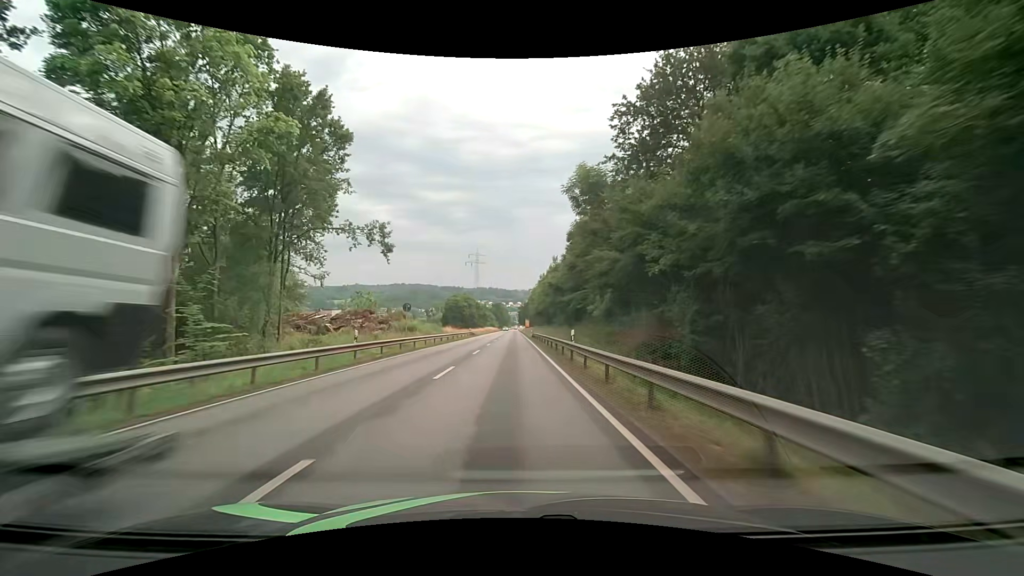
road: primary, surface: asphalt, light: Day
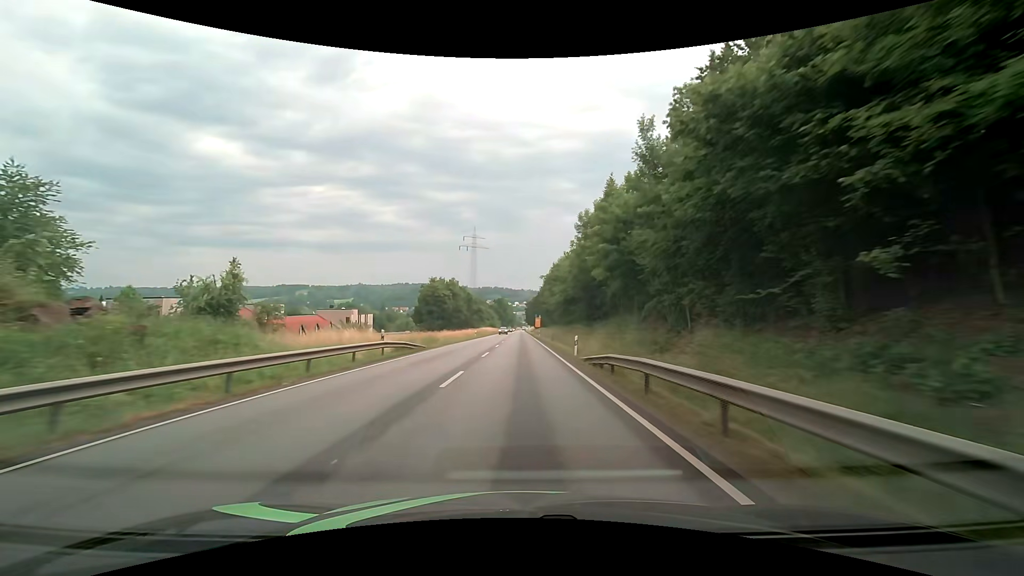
(-0.4, +50.2) m; -1°
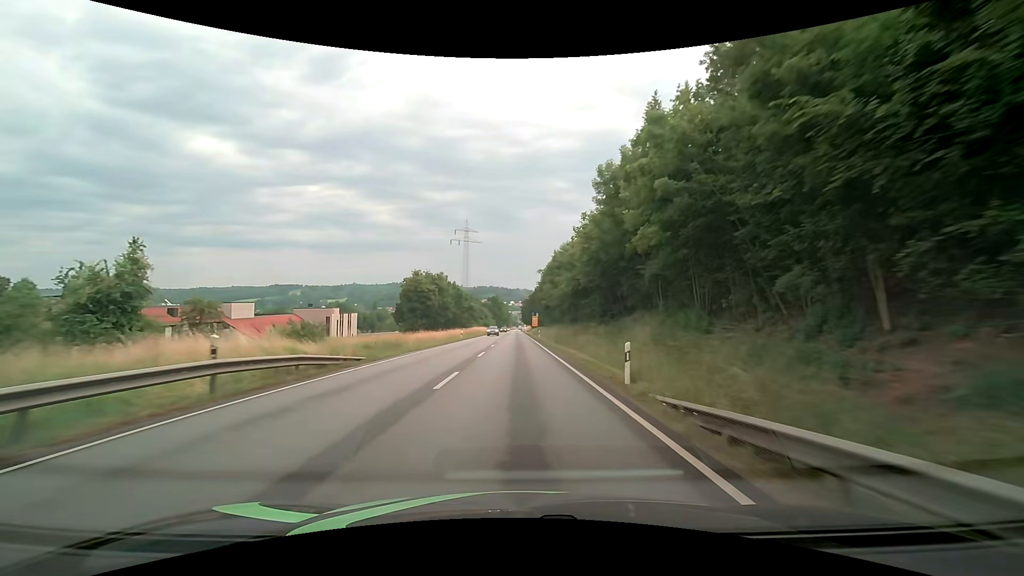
(+0.1, +12.4) m; +1°
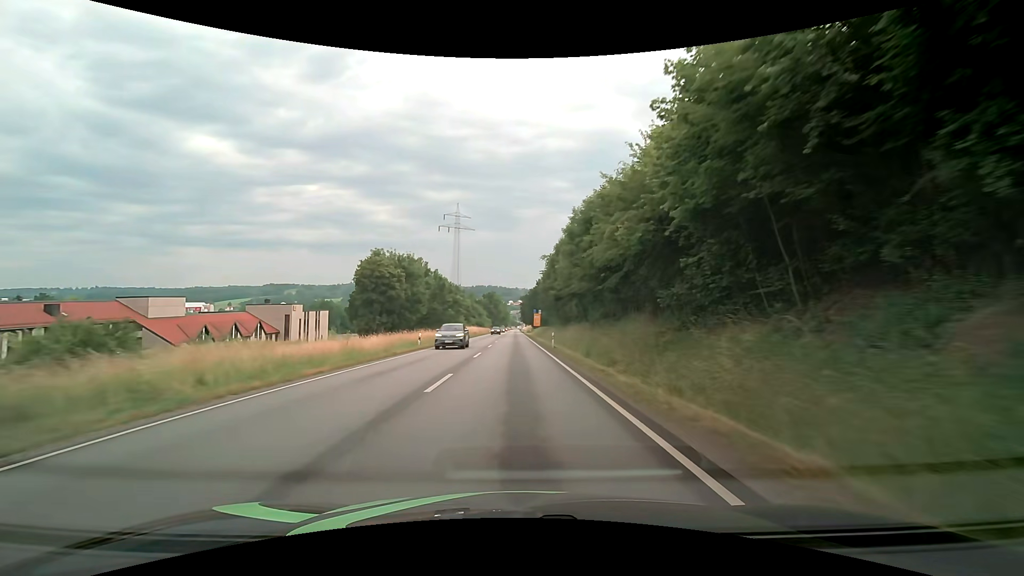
(0.0, +24.6) m; 0°
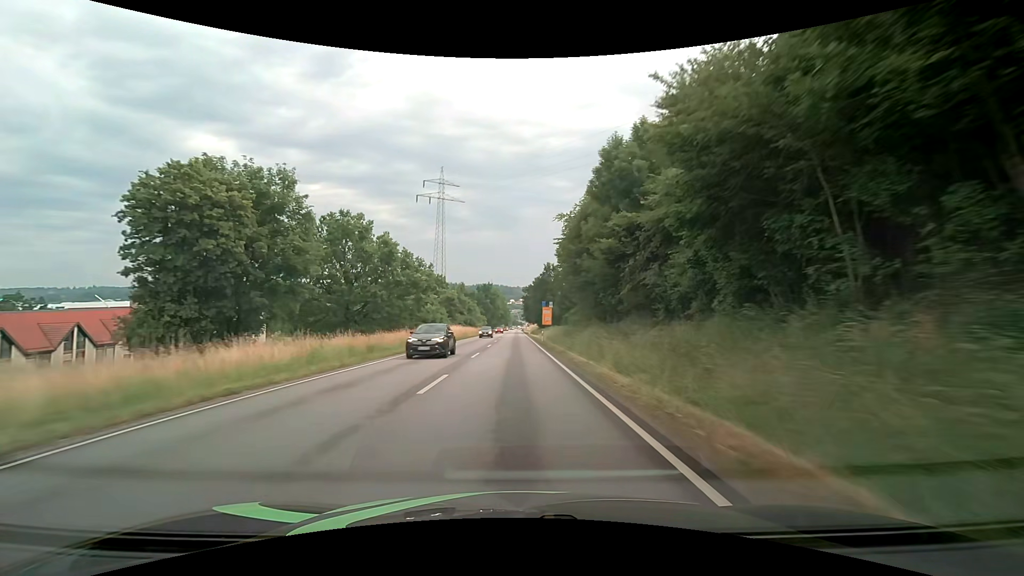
(0.0, +36.3) m; 0°
(0, +10) (0, +20) (0, +30) (0, +40) (0, +50) (0, +60) (0, +70) (0, +80) (0, +90) (0, +100) m
